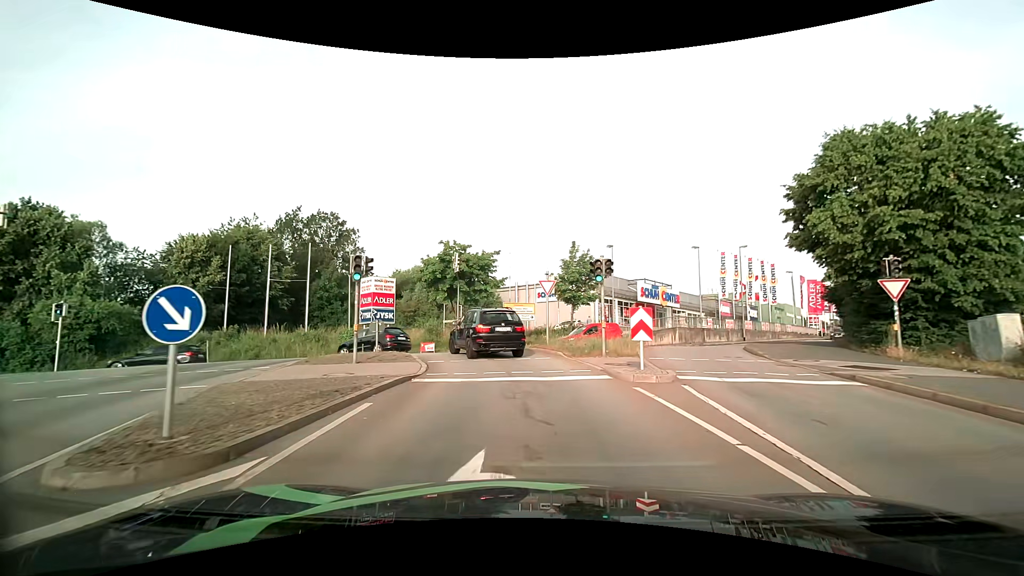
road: primary_link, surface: asphalt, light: Day
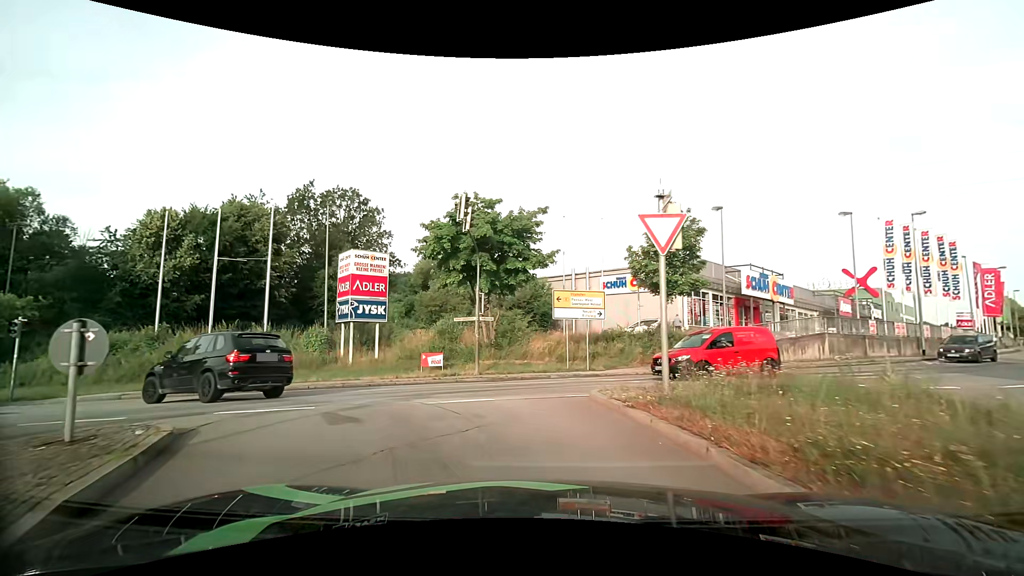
(-0.6, +14.5) m; -6°
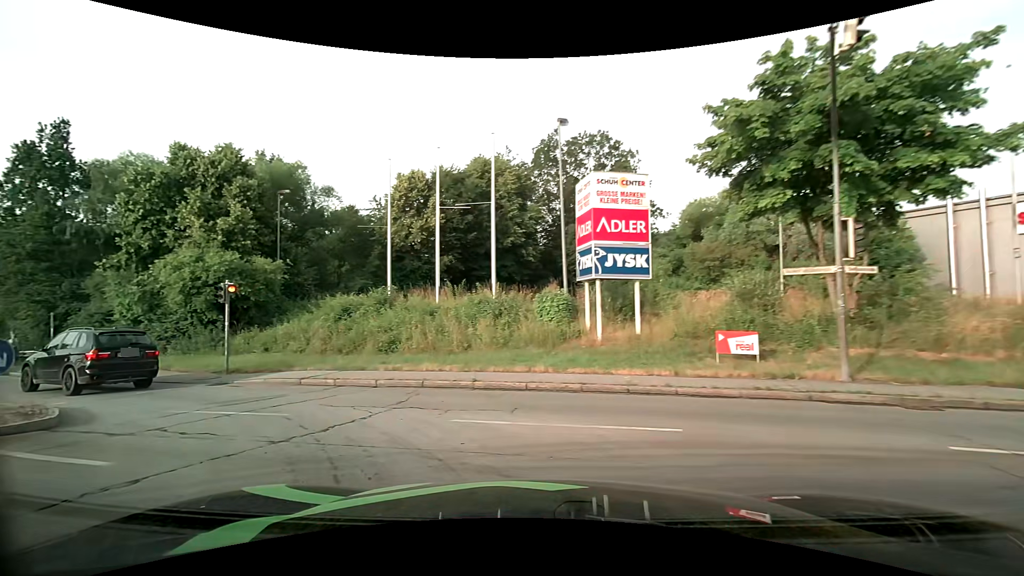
(-1.9, +9.2) m; -28°
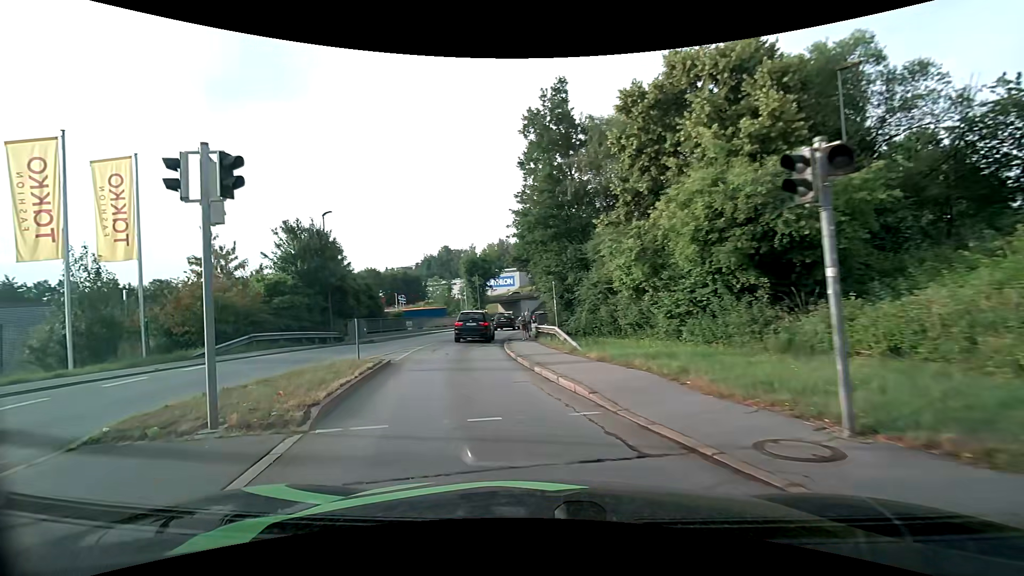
(-7.0, +11.9) m; -55°
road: tertiary
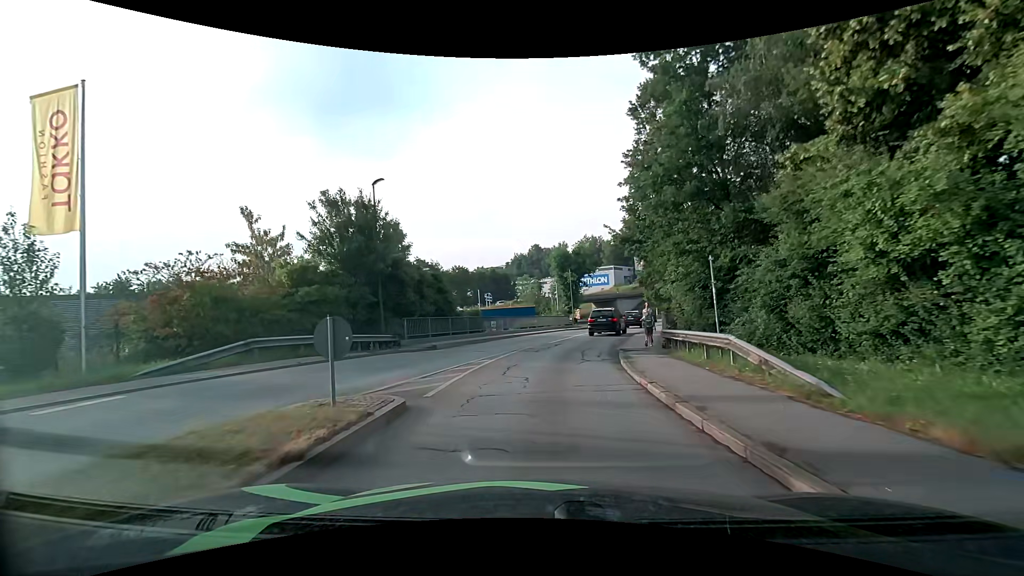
(-1.0, +8.3) m; -11°
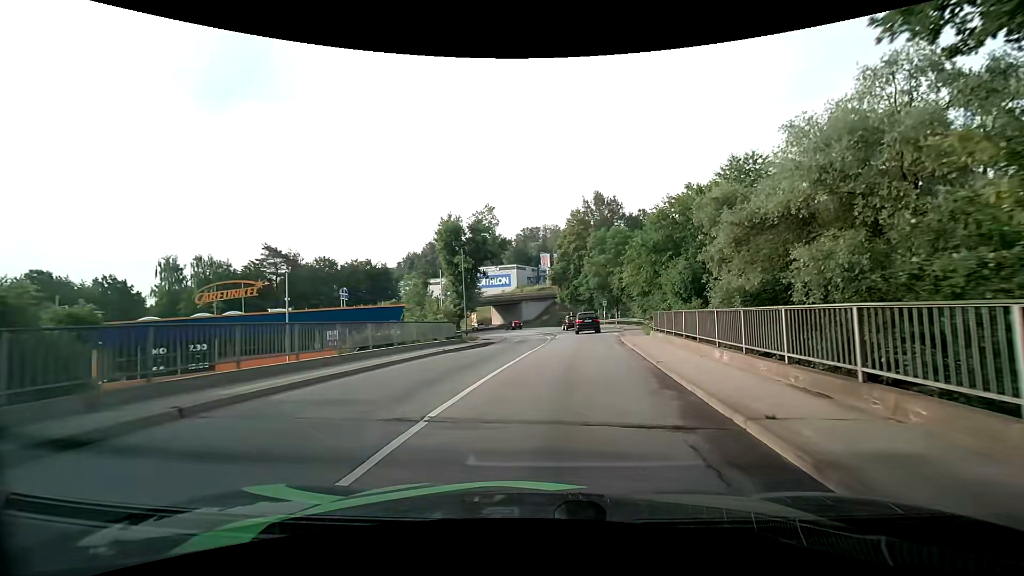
(+1.5, +24.8) m; +10°
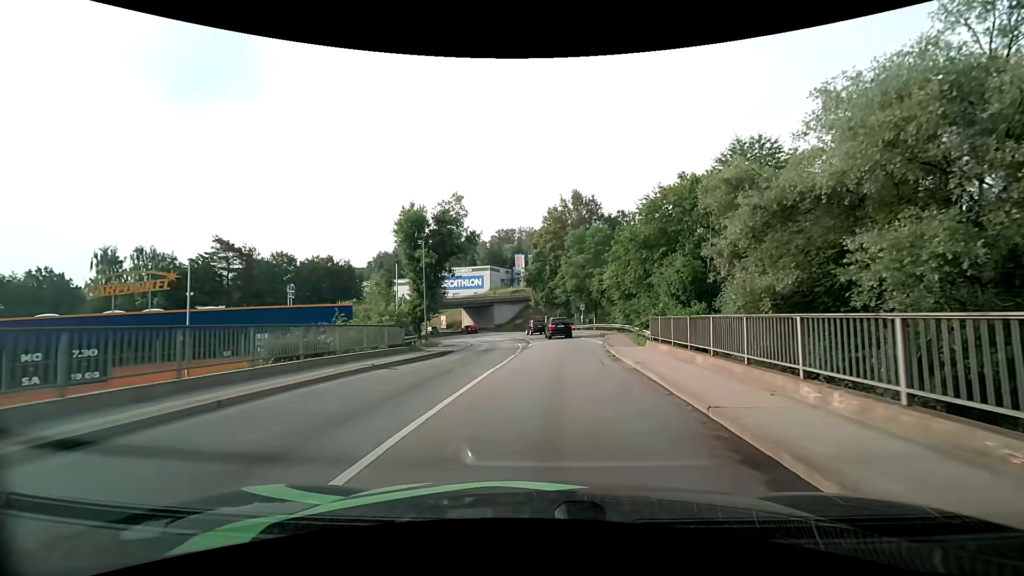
(+0.2, +5.7) m; +4°
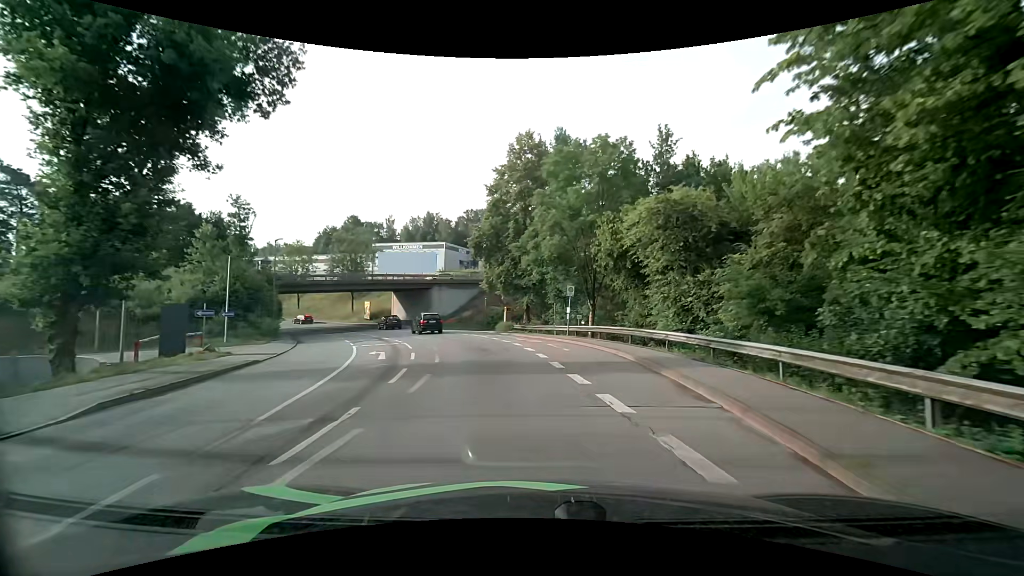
(+1.5, +30.5) m; +3°
(0, +10) (-1, +20) (-4, +30) (-7, +39) (-11, +48) (-16, +57) (-22, +65) (-29, +72) (-36, +80) (-43, +86) m
